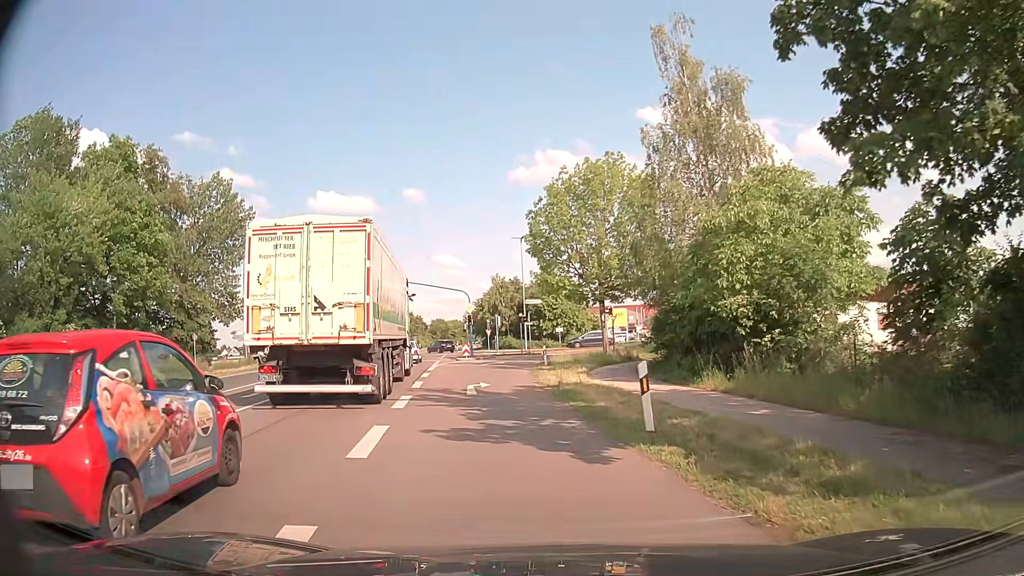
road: primary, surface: asphalt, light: Day
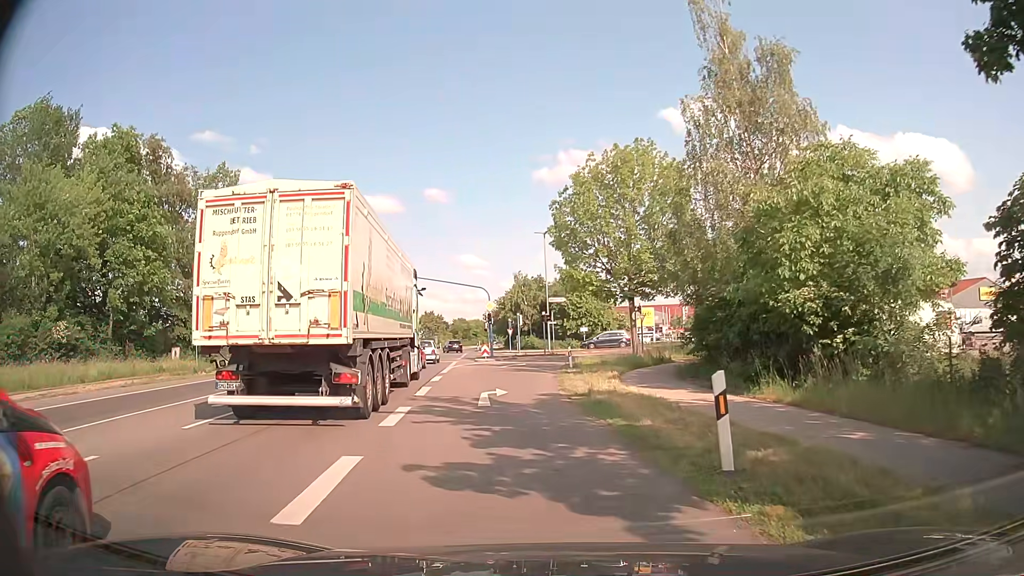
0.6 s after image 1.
(-0.1, +3.1) m; -2°
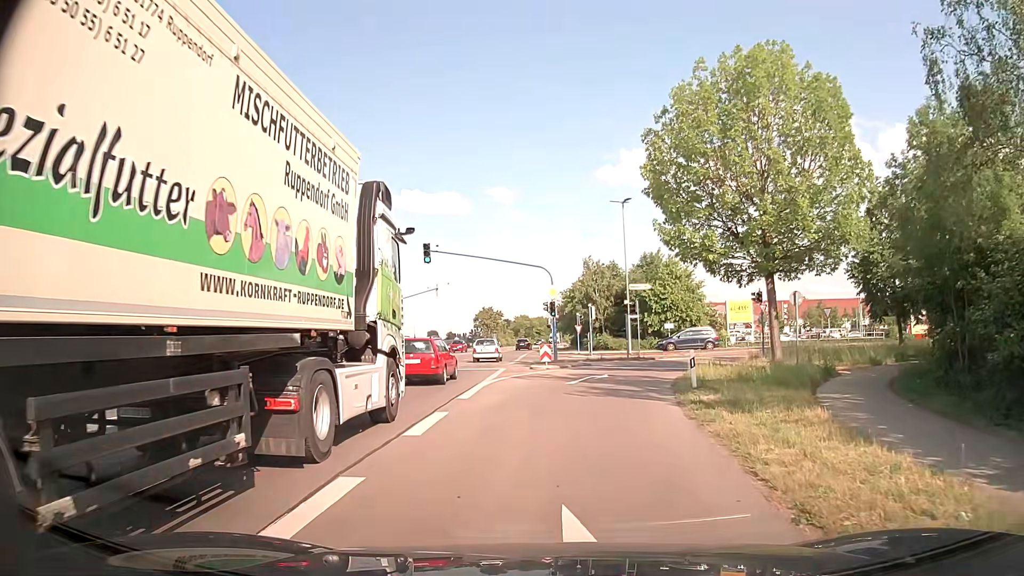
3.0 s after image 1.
(-0.8, +13.6) m; -6°
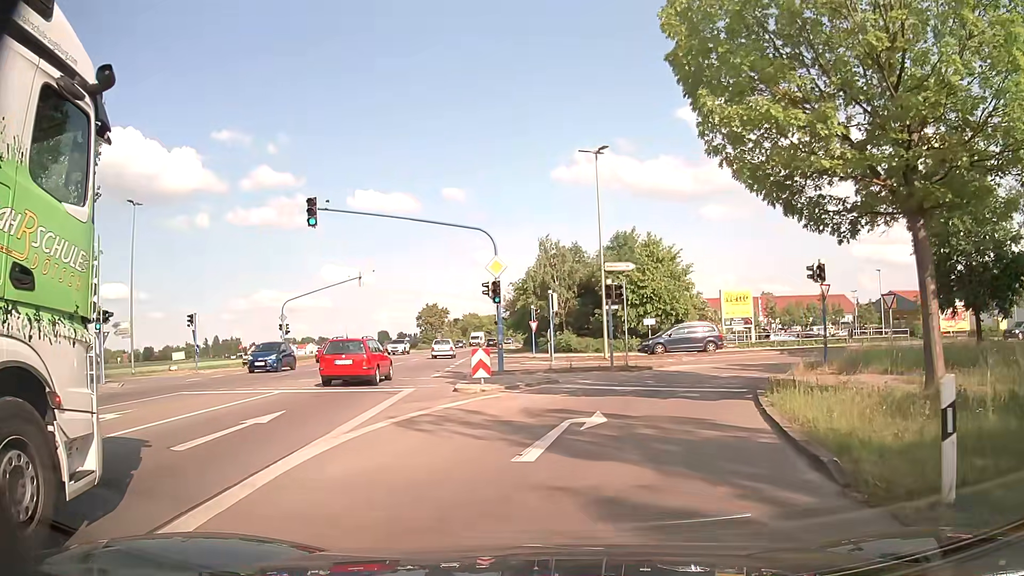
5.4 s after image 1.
(+0.3, +12.8) m; +2°
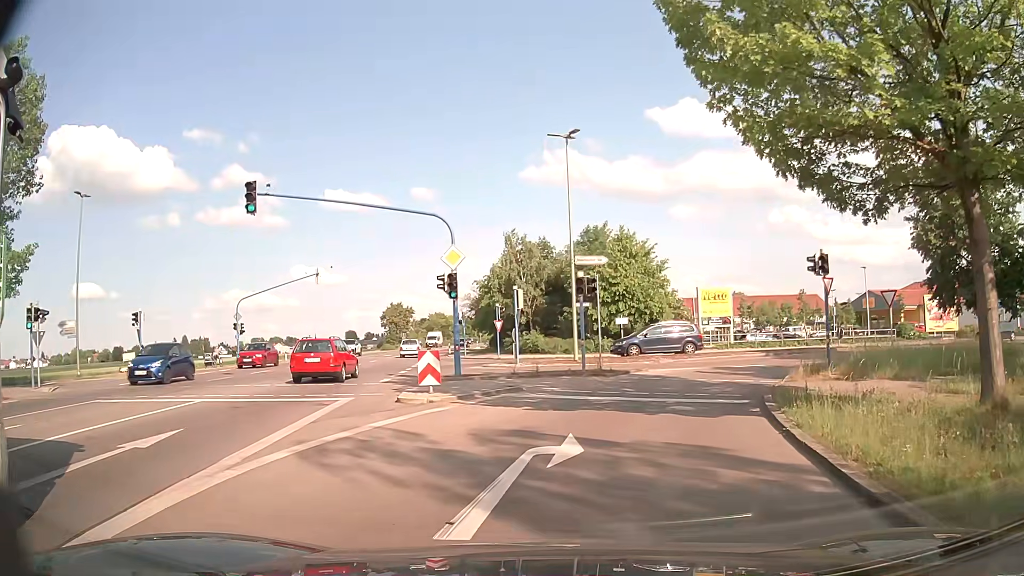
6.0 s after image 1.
(+0.1, +2.8) m; +3°
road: residential
